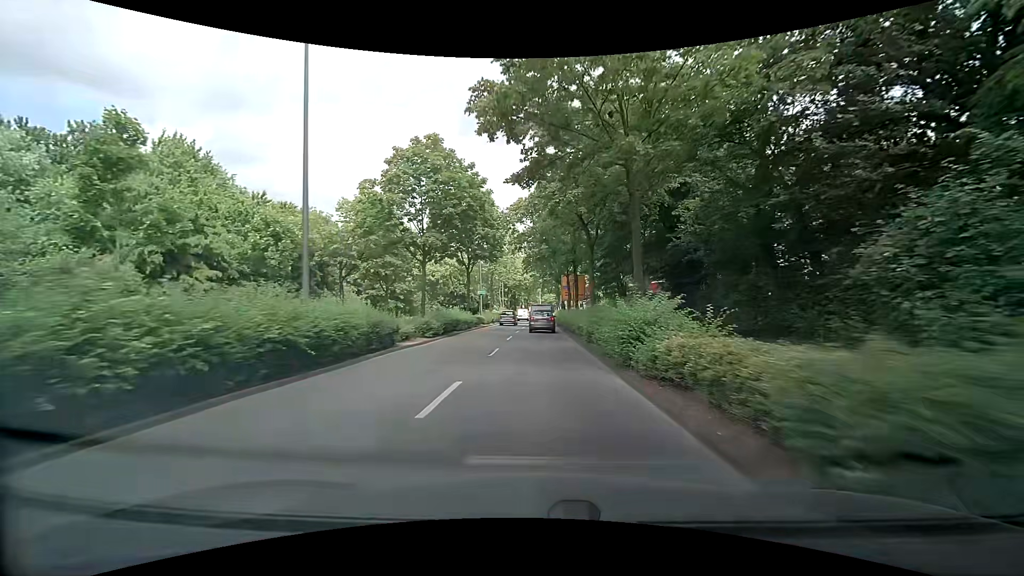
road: primary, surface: asphalt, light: Day
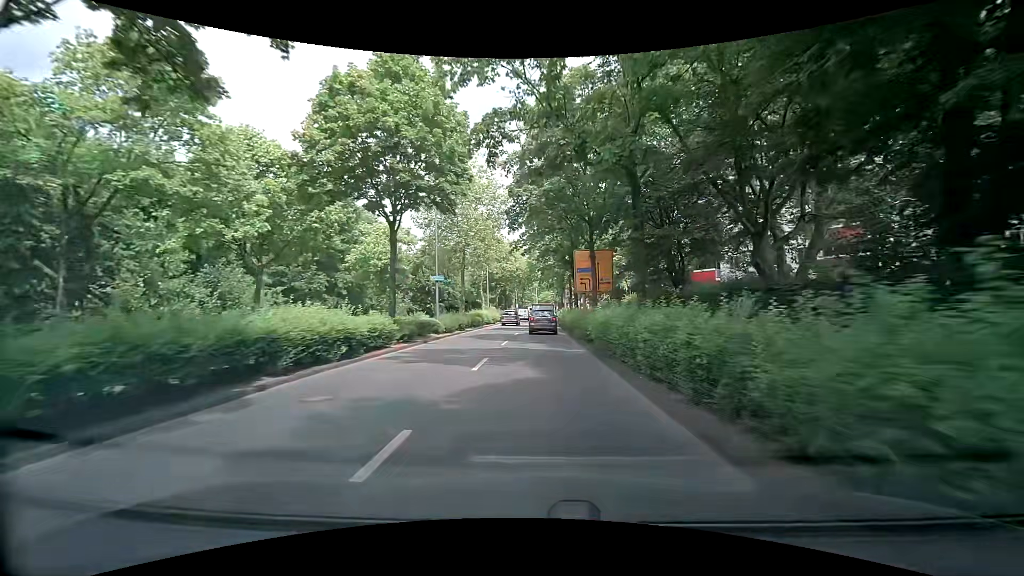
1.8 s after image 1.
(+0.2, +21.9) m; 0°
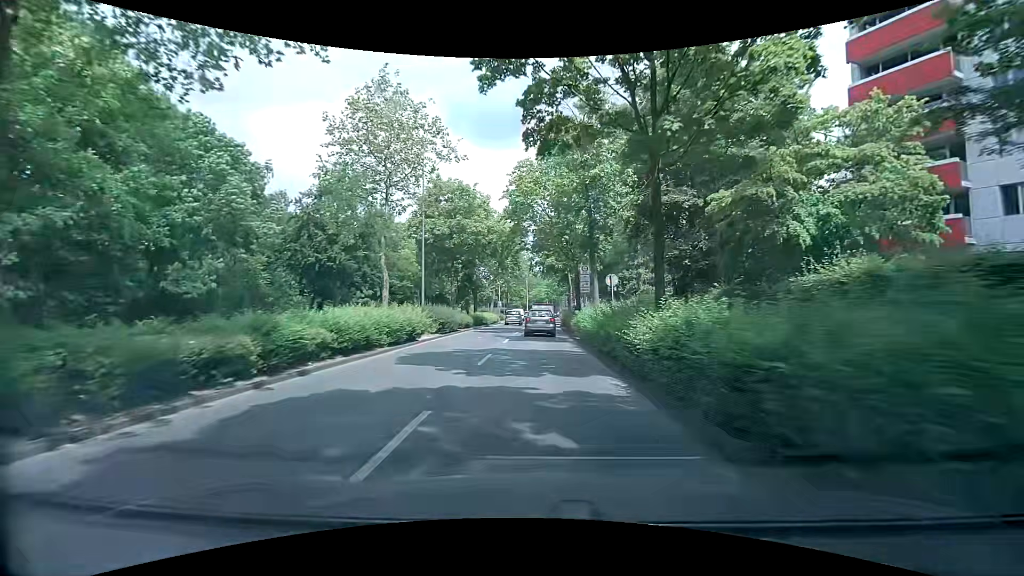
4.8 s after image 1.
(+0.6, +34.9) m; +1°
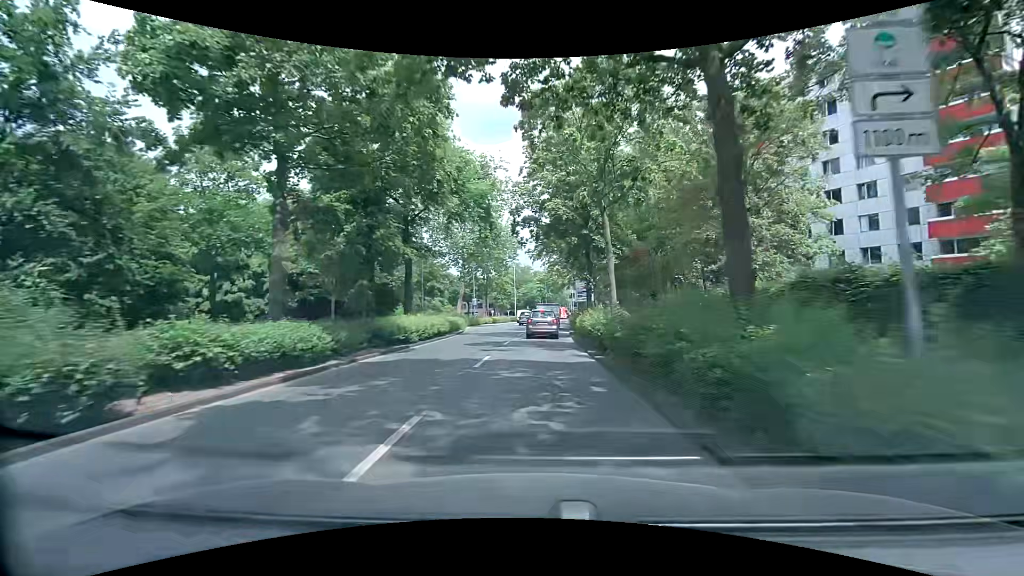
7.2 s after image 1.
(+0.4, +27.3) m; +1°
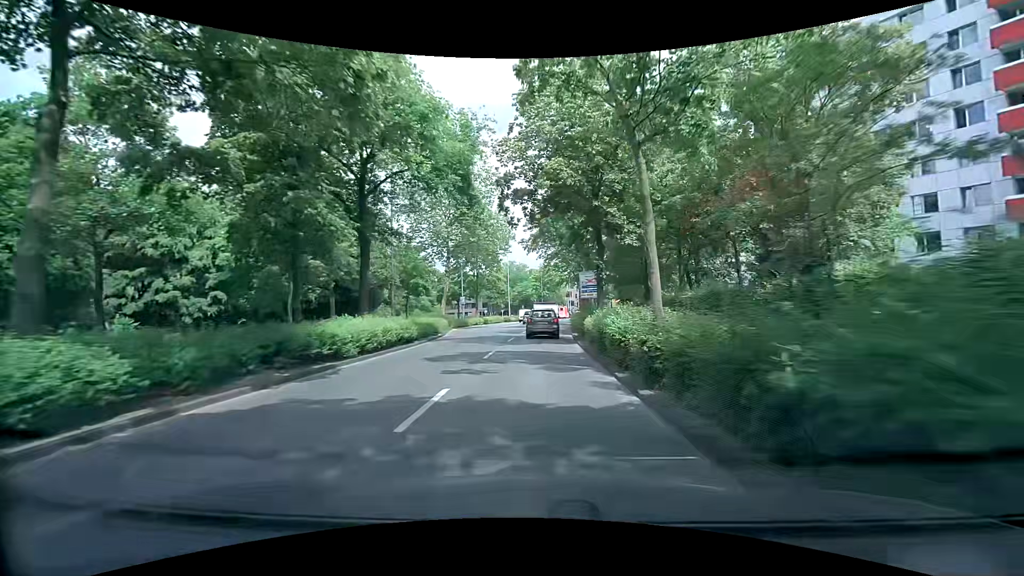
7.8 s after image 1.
(+0.1, +6.8) m; +1°
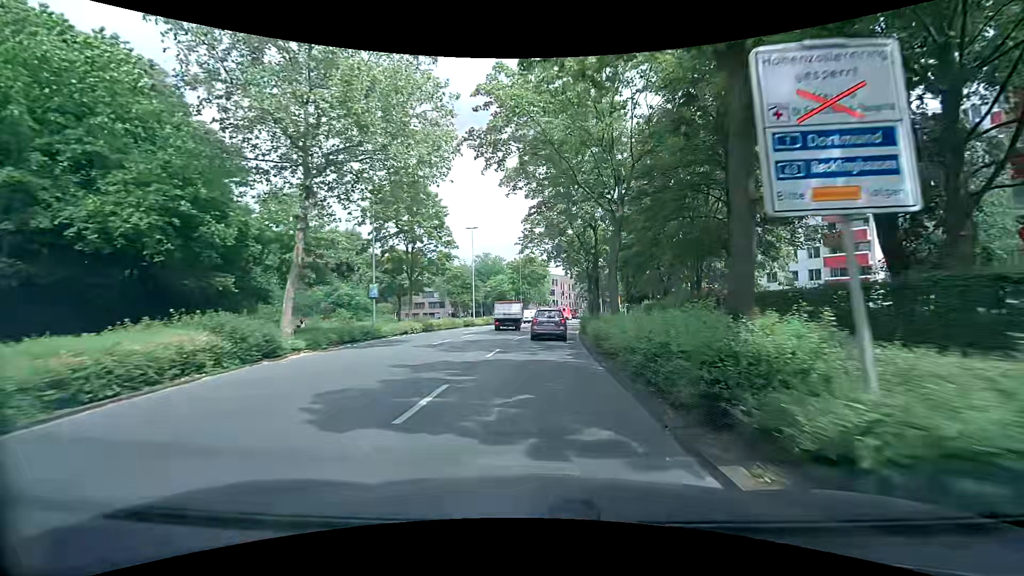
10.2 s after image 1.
(+0.6, +26.4) m; +2°
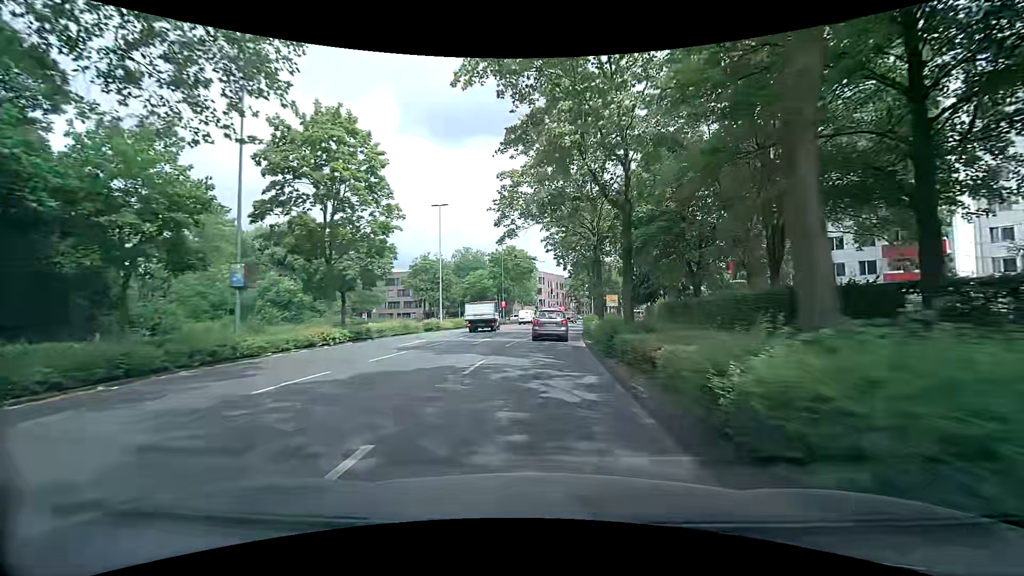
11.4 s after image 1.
(+0.2, +13.4) m; +2°
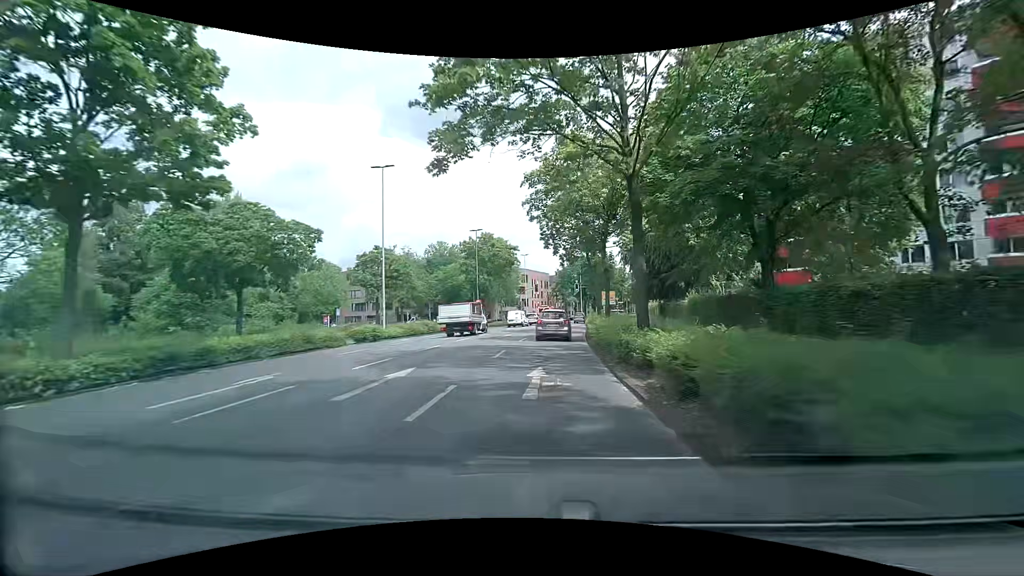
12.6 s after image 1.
(+0.1, +13.7) m; +1°
(0, +10) (+1, +20) (+2, +30) (+3, +40) (+4, +50) (+6, +60) (+7, +69) (+10, +79) (+12, +89) (+15, +99) m
